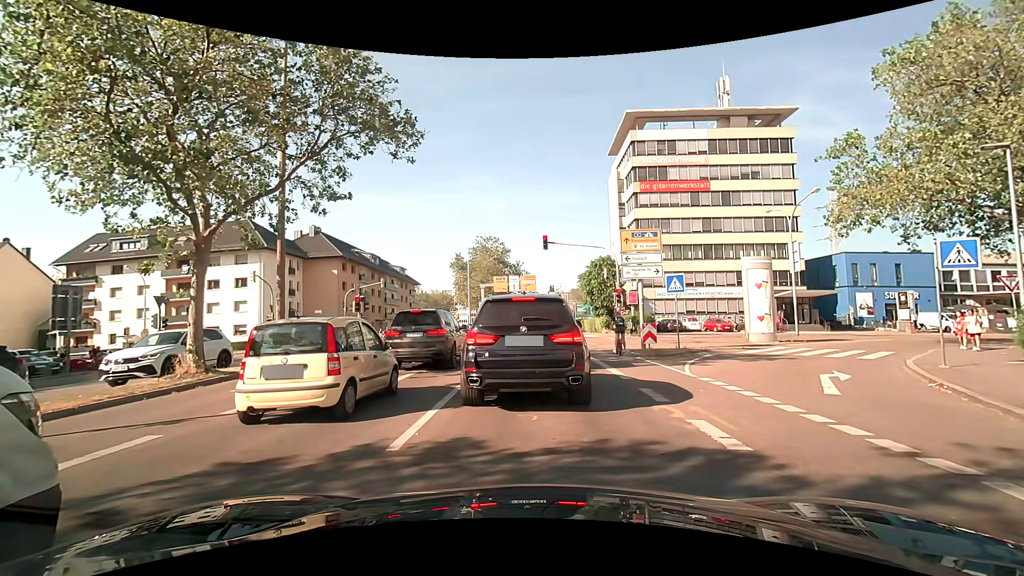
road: secondary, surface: asphalt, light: Day
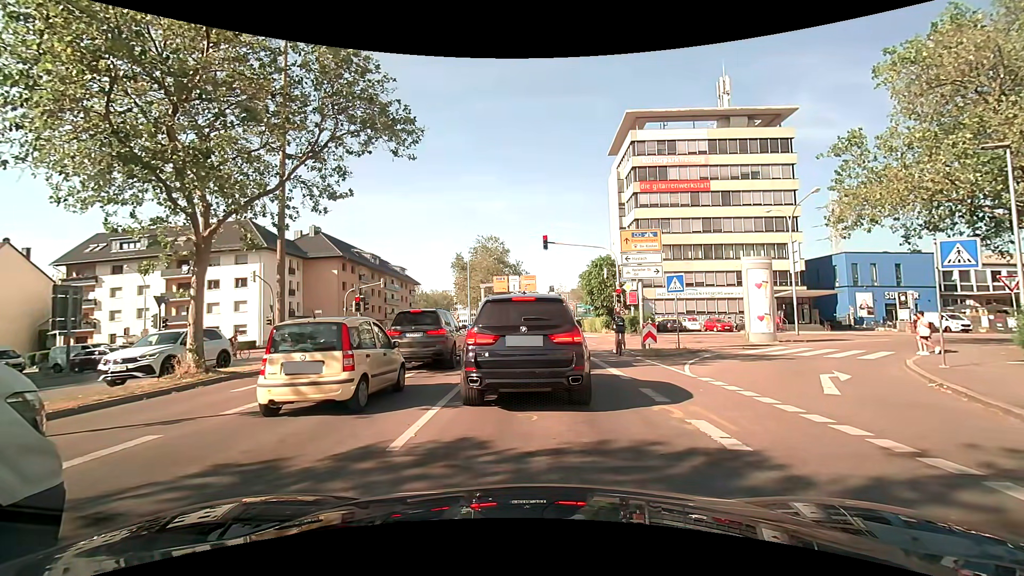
(0.0, 0.0) m; 0°
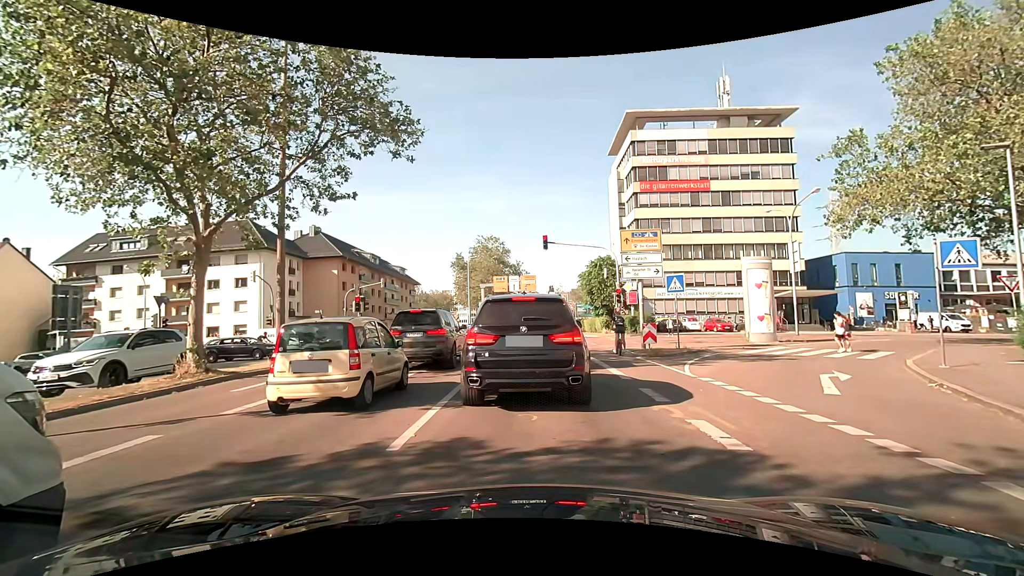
(0.0, 0.0) m; 0°
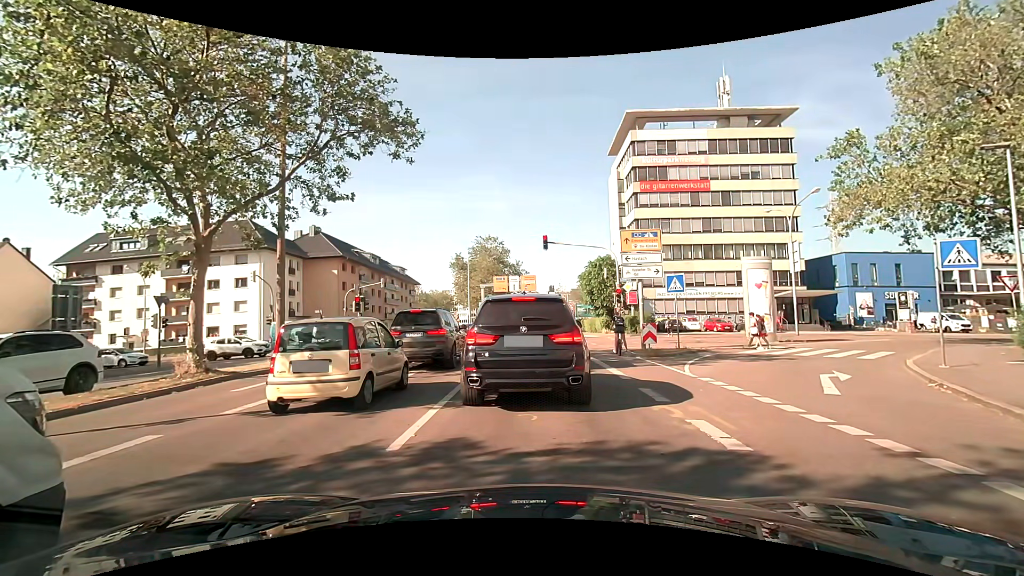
(0.0, 0.0) m; 0°
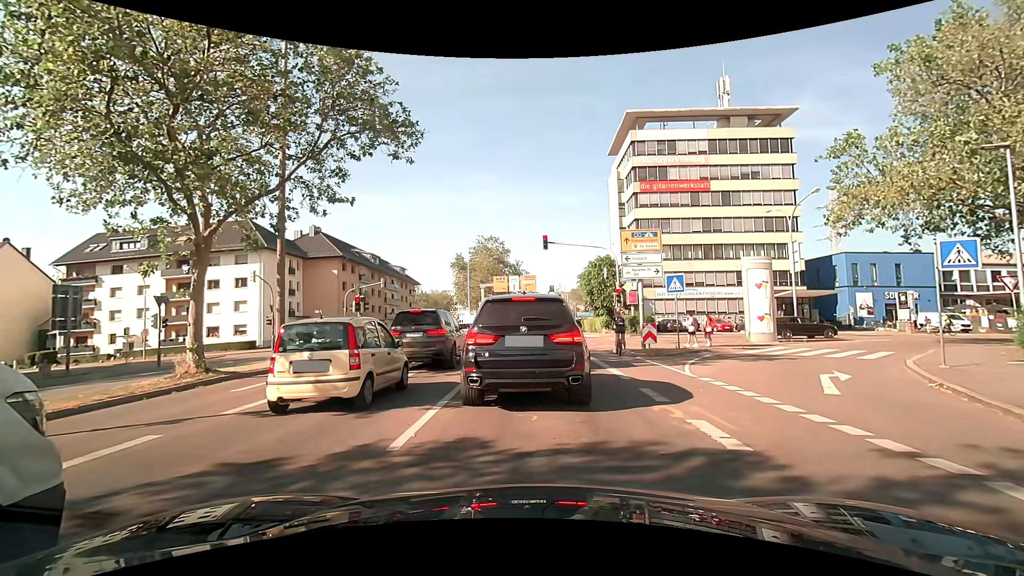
(0.0, 0.0) m; 0°
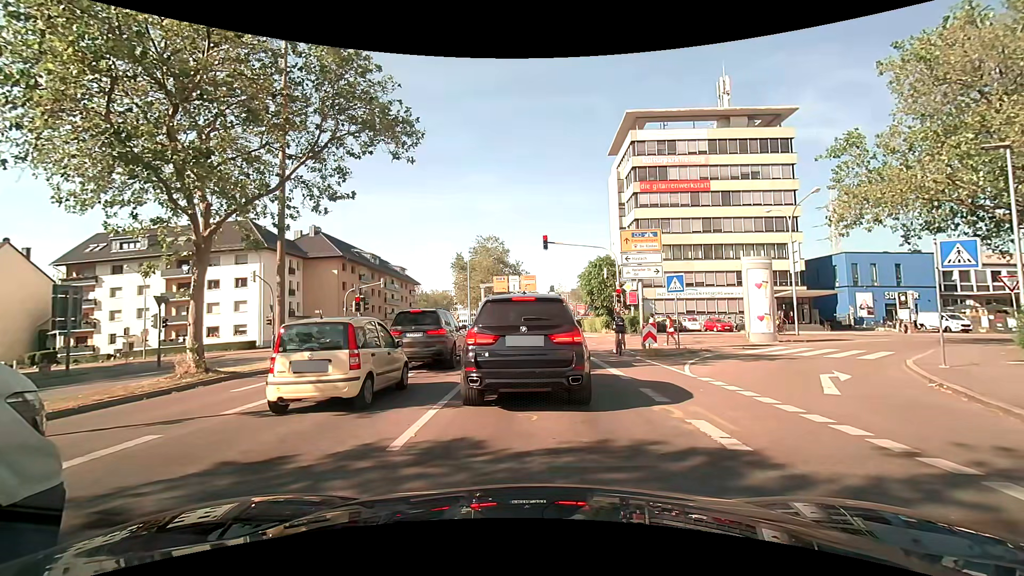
(0.0, 0.0) m; 0°
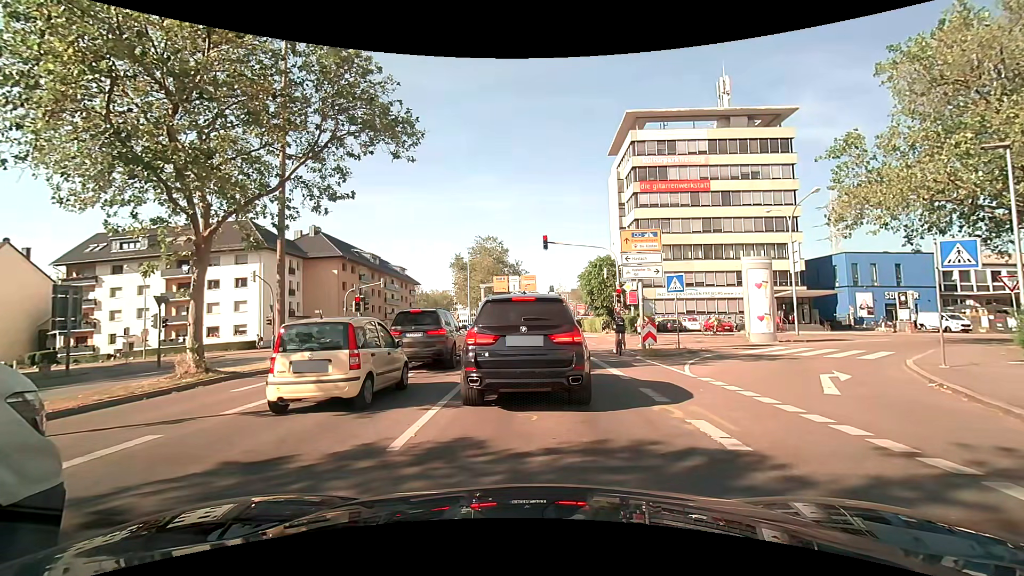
(0.0, 0.0) m; 0°
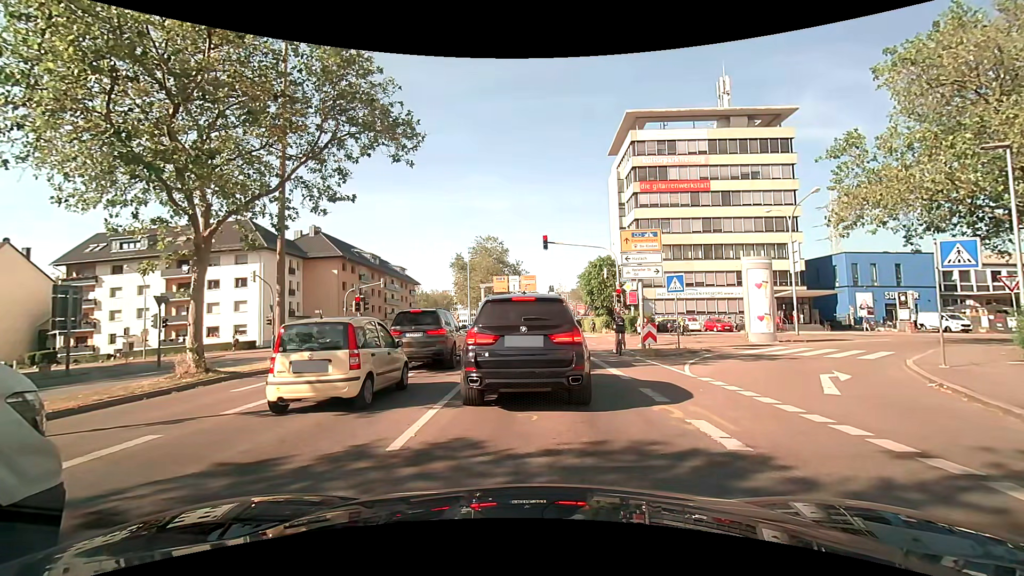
(0.0, 0.0) m; 0°
(0, +10) (-1, +20) (-1, +30) (-1, +40) (-1, +50) (-2, +60) (-2, +70) (-3, +80) (-4, +90) (-4, +100) m
